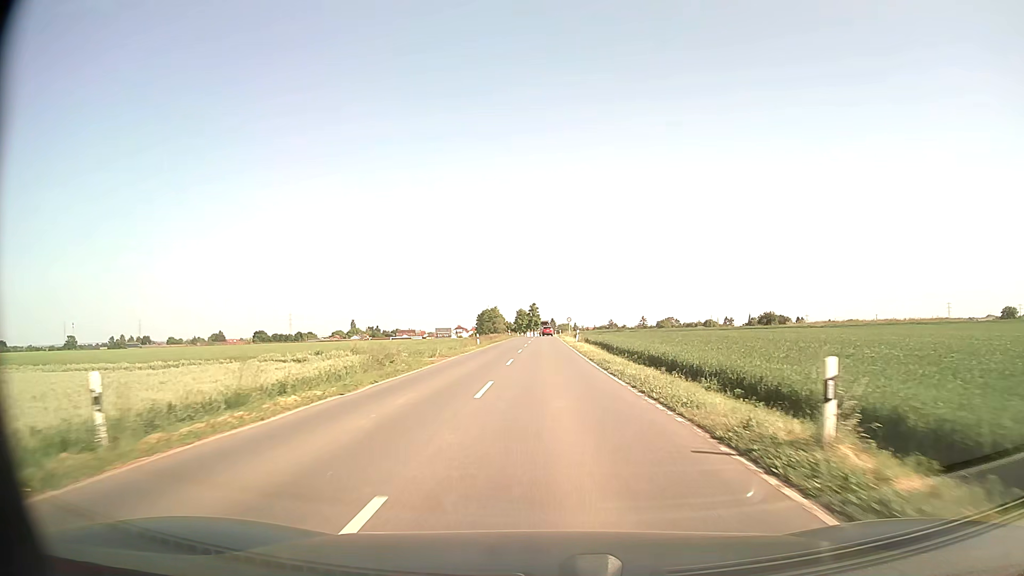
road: secondary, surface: asphalt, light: Day
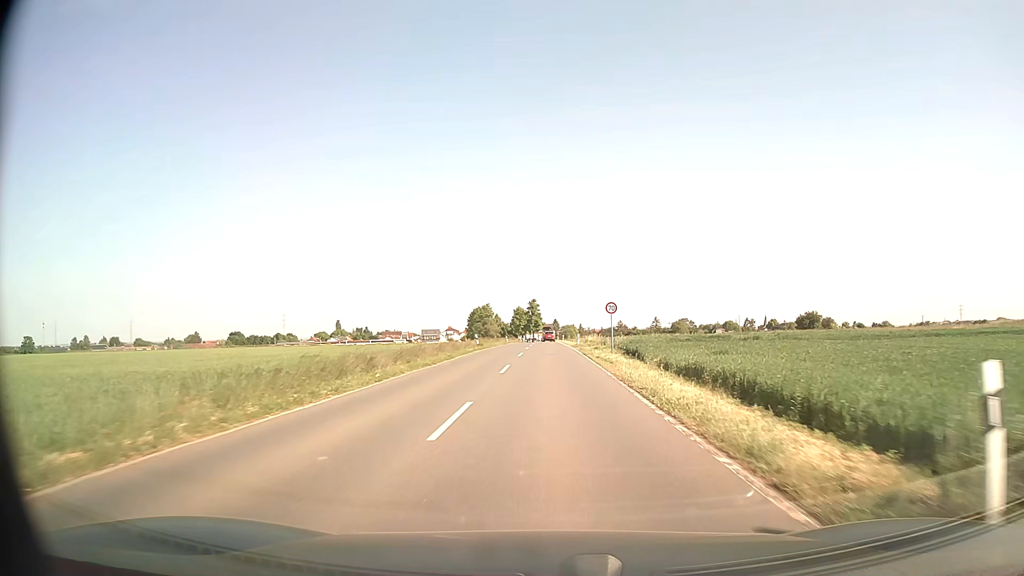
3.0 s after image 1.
(+0.1, +53.4) m; 0°
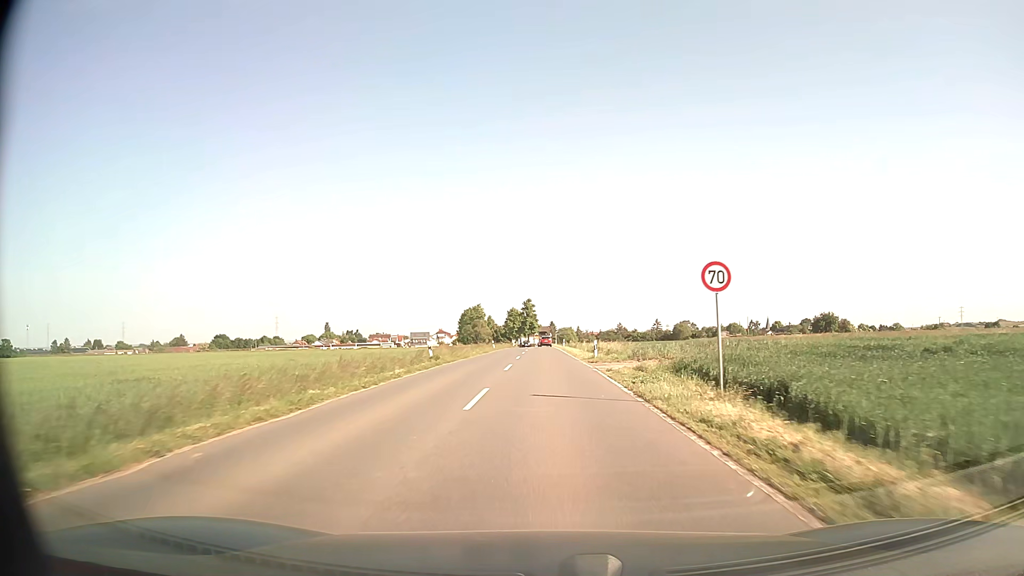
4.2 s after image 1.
(+0.1, +21.0) m; 0°
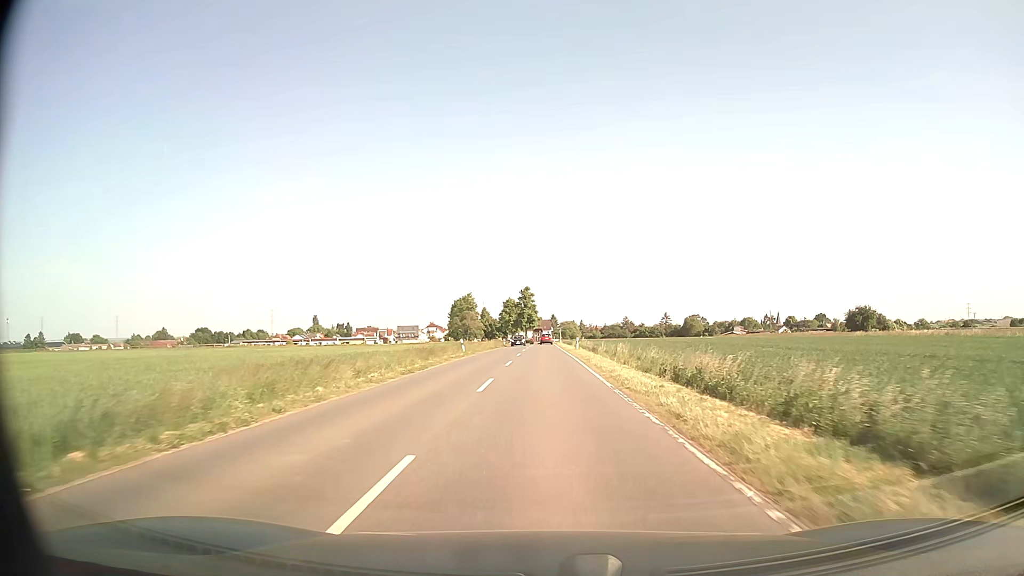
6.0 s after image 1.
(0.0, +32.2) m; 0°
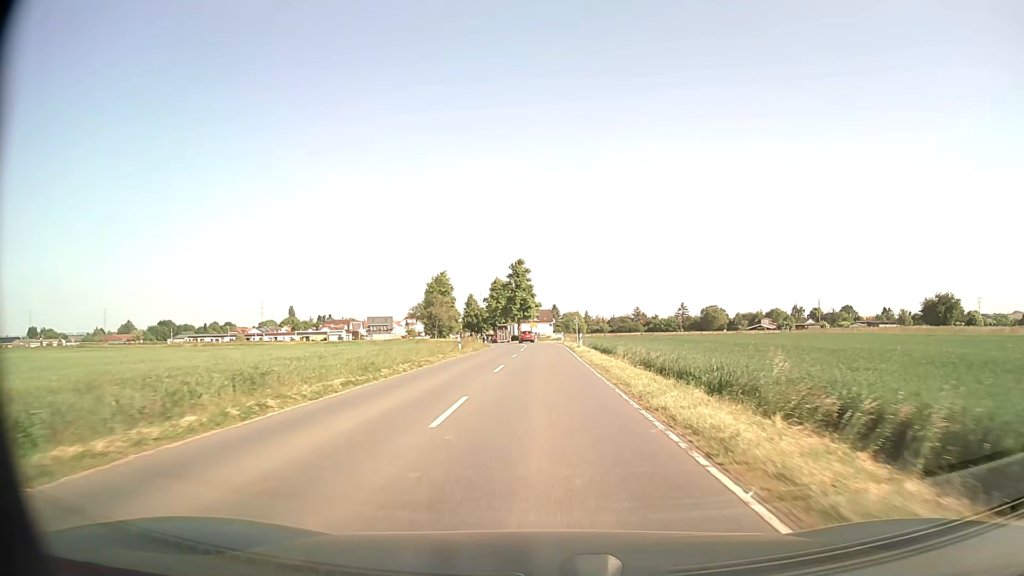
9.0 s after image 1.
(-0.1, +54.0) m; 0°
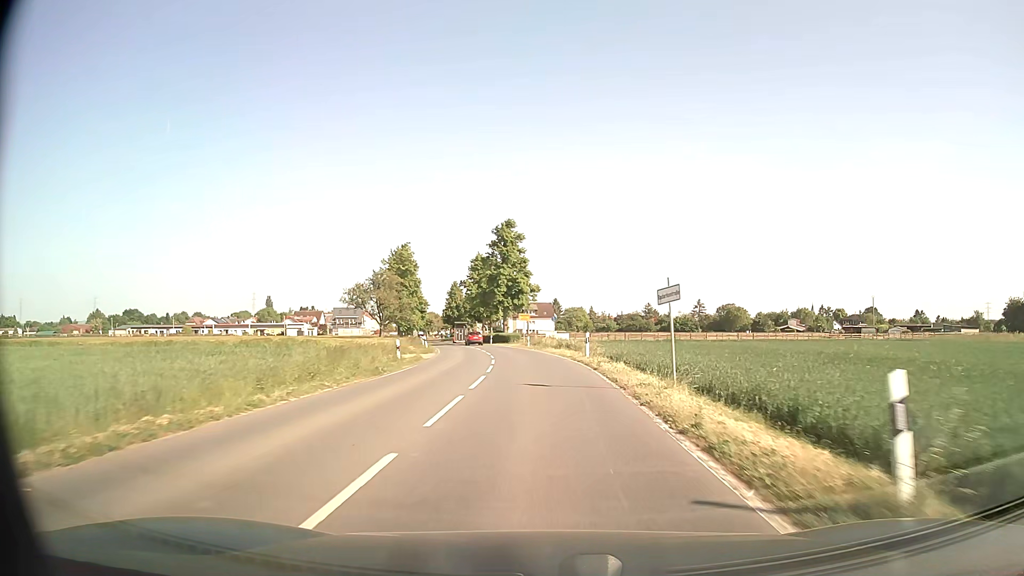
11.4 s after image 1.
(+0.1, +42.5) m; 0°
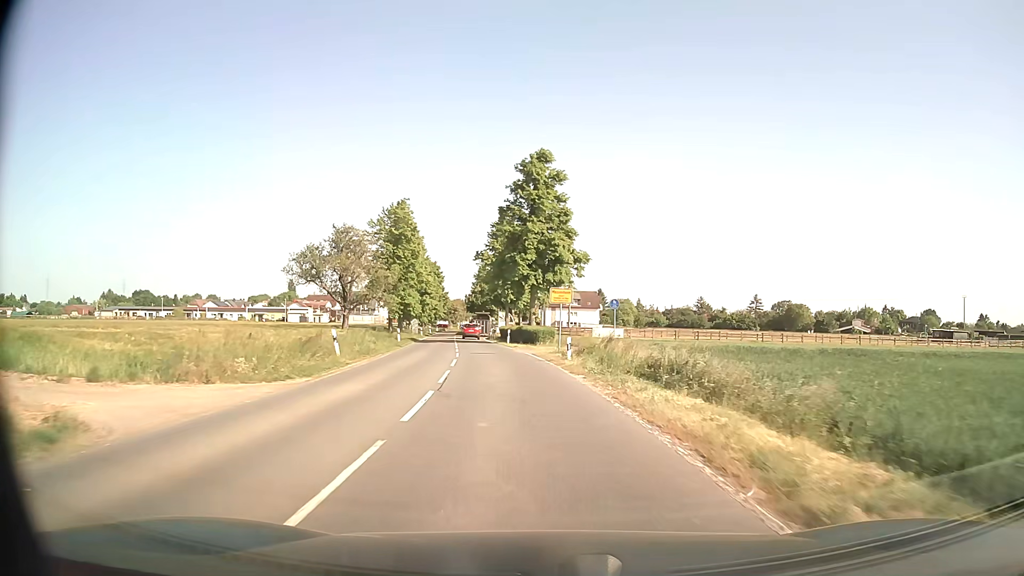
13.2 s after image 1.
(-0.5, +30.2) m; -3°
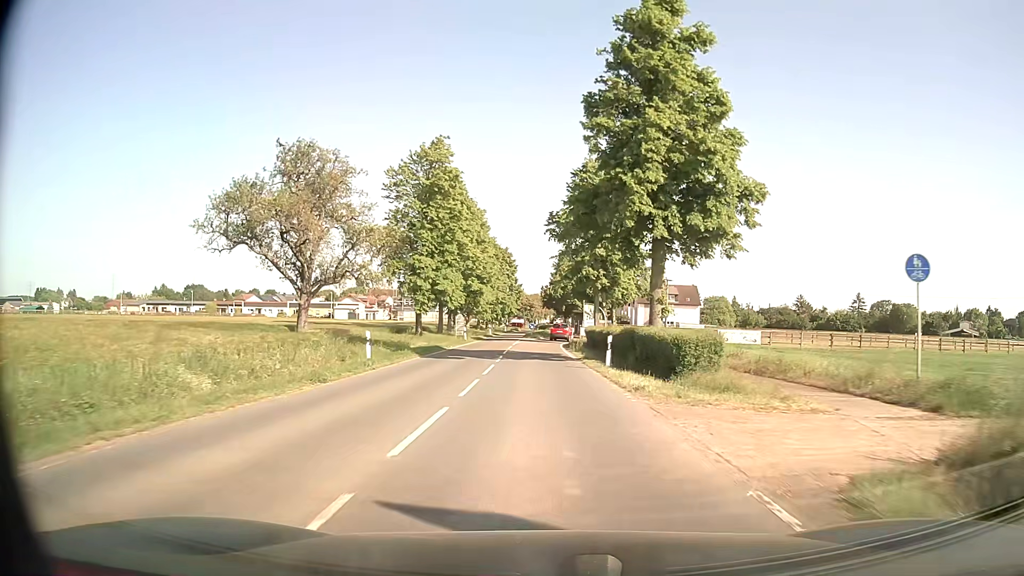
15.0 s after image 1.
(-1.7, +26.5) m; -7°
(0, +10) (-1, +20) (-1, +30) (-1, +40) (0, +50) (+1, +60) (+3, +70) (+4, +80) (+3, +90) (+2, +99) m
